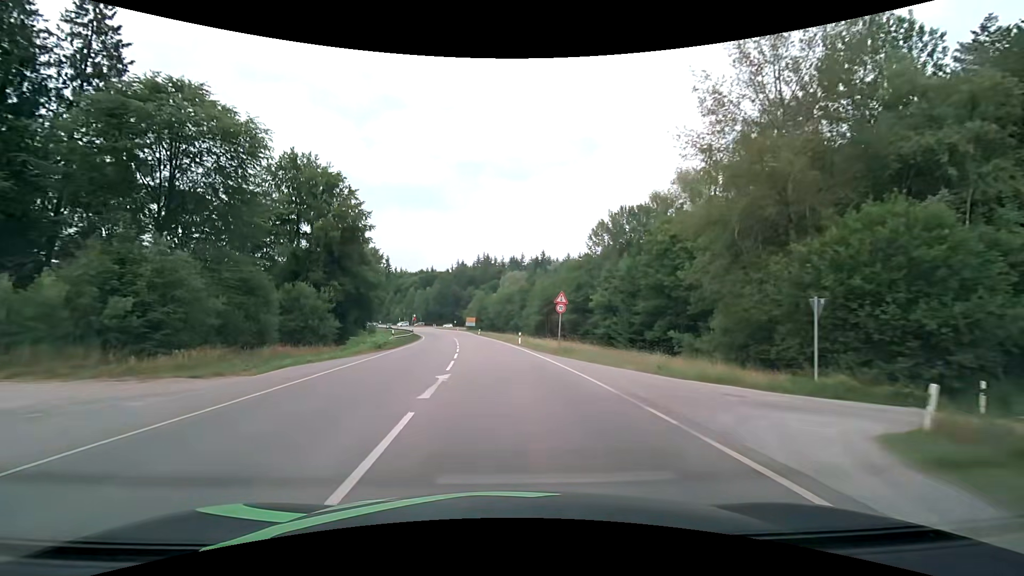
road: secondary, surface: asphalt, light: Day
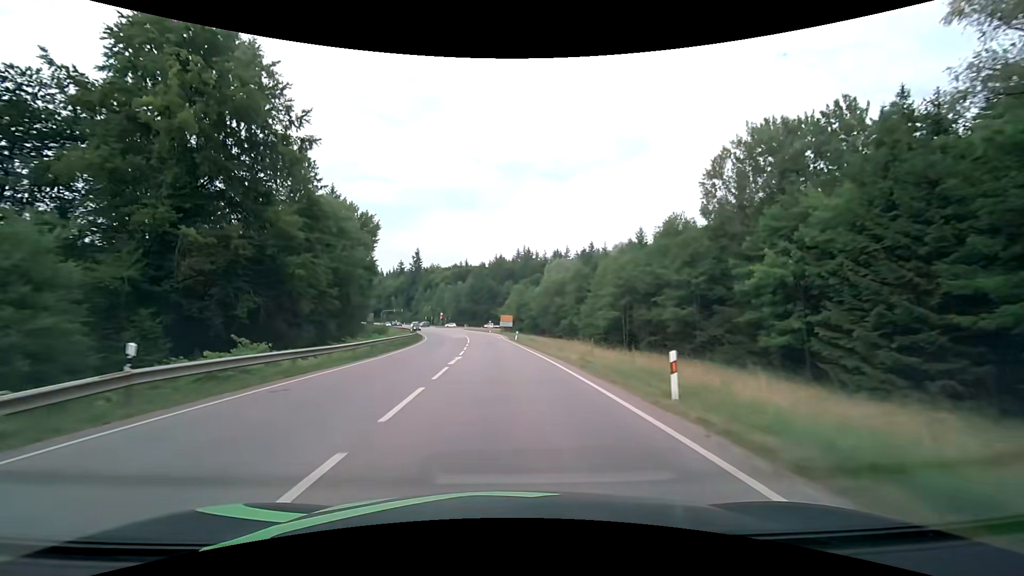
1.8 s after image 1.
(-1.1, +32.7) m; -4°
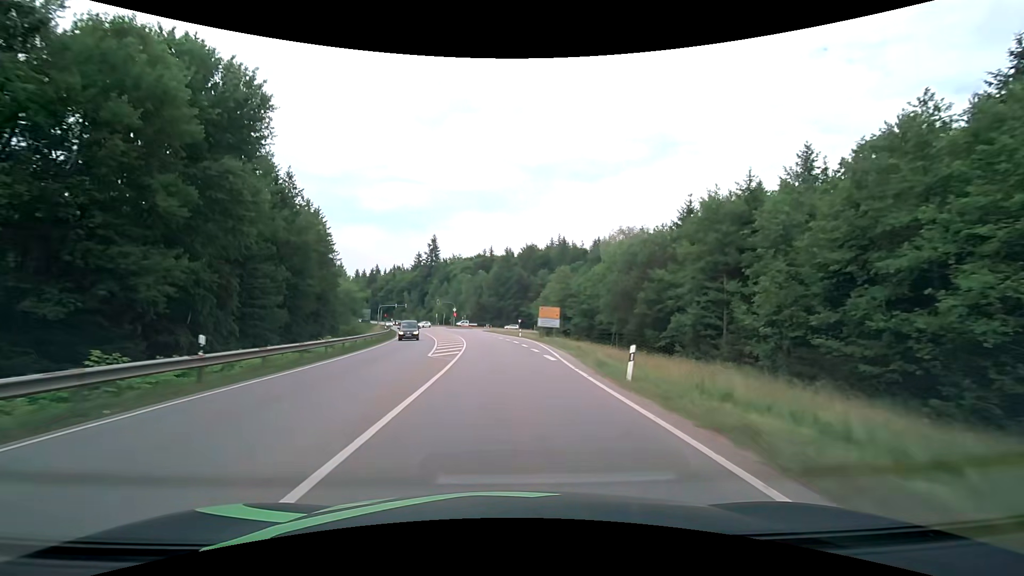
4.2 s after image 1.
(-1.2, +40.8) m; -3°
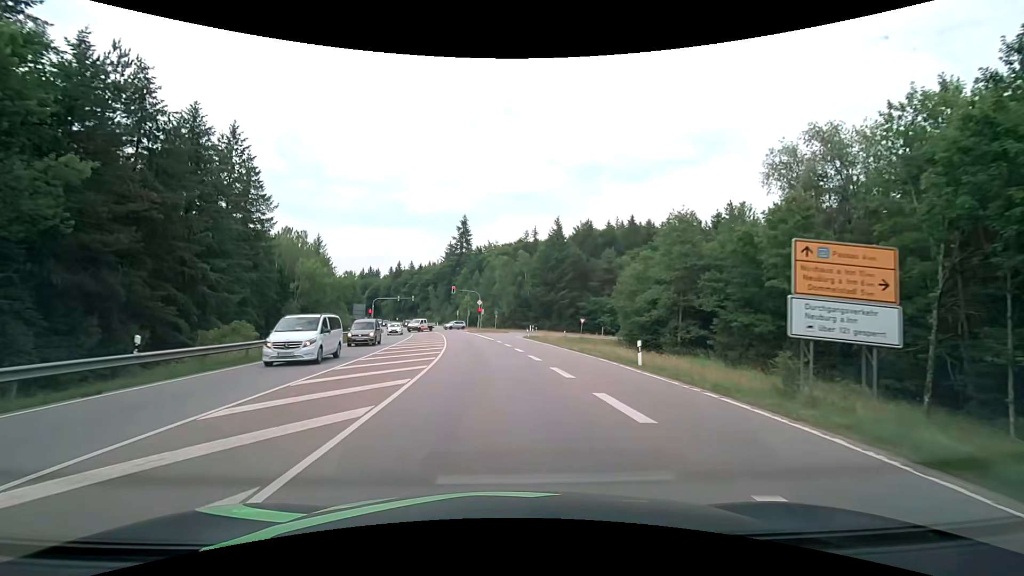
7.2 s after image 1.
(-1.5, +42.7) m; -5°
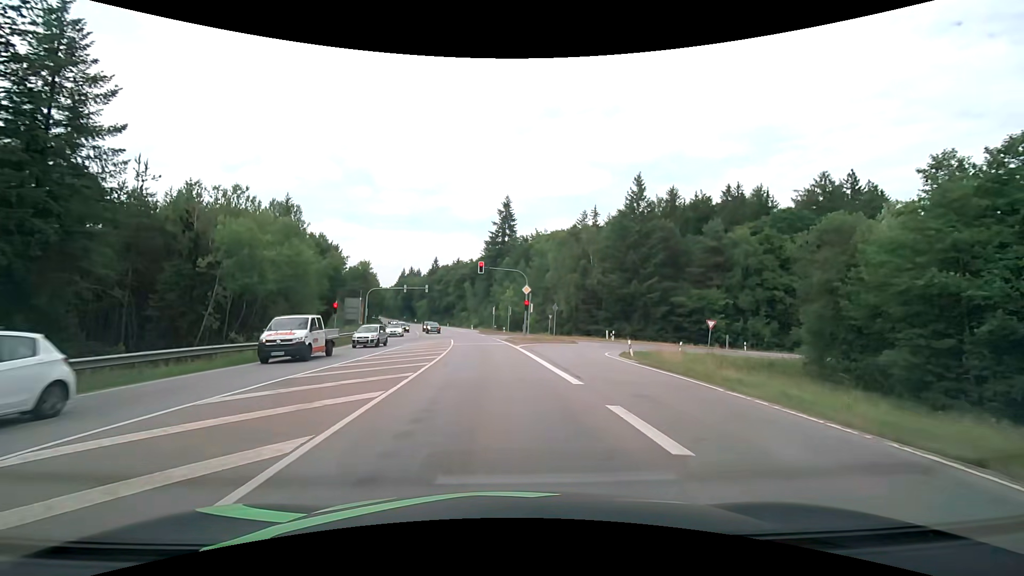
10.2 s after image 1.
(-1.6, +31.2) m; -6°
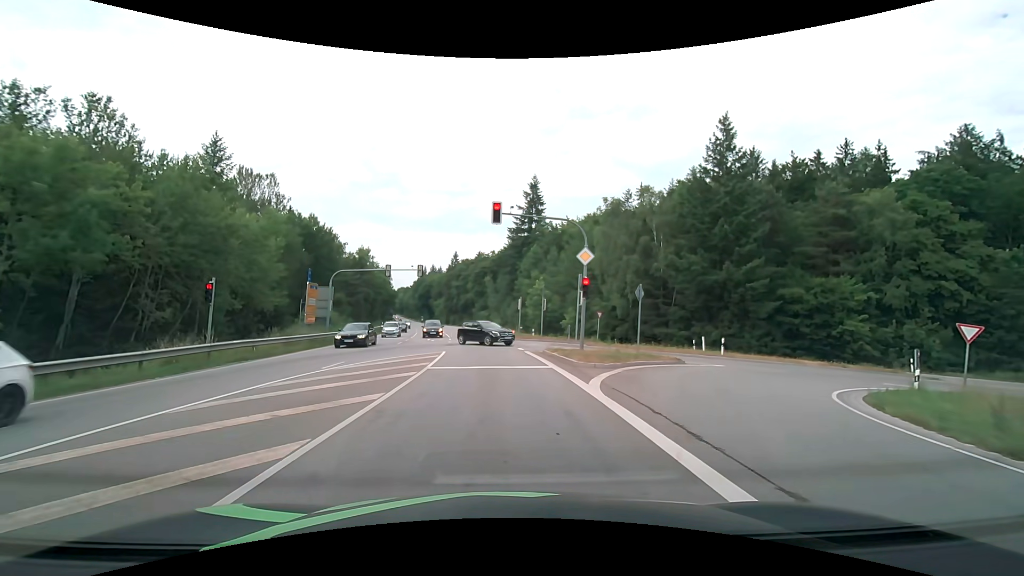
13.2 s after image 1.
(-0.5, +20.2) m; -3°
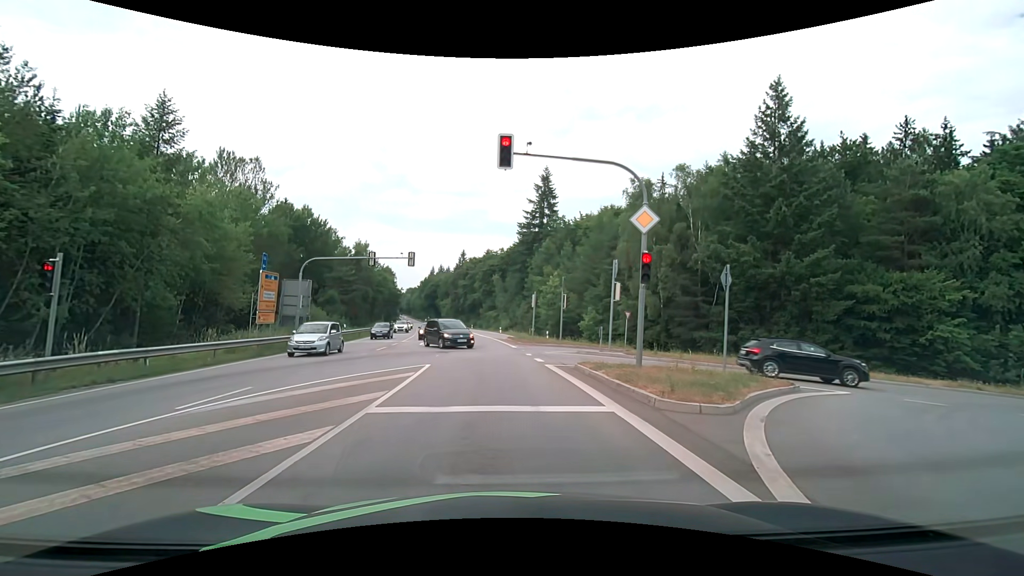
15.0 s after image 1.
(0.0, +7.6) m; -1°
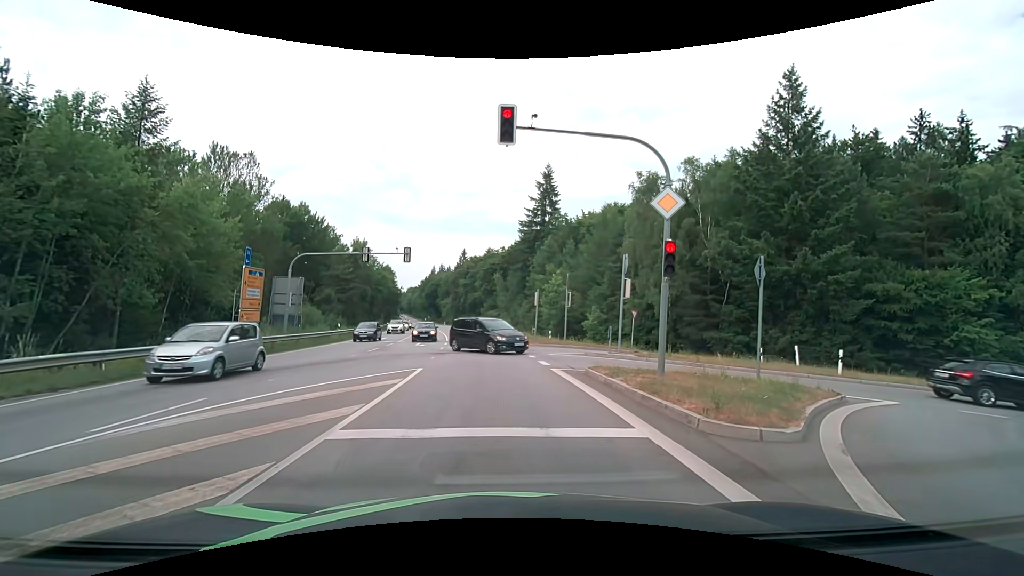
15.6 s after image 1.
(0.0, +1.8) m; 0°
(0, +10) (-1, +20) (-1, +30) (-2, +40) (-3, +50) (-5, +60) (-6, +70) (-8, +80) (-9, +89) (-11, +99) m
